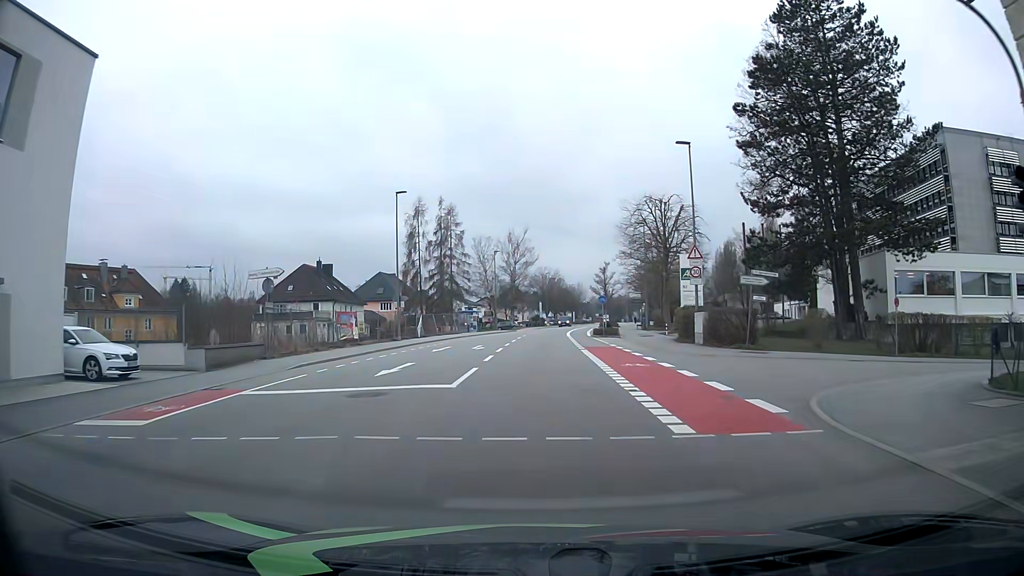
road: tertiary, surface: asphalt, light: Day
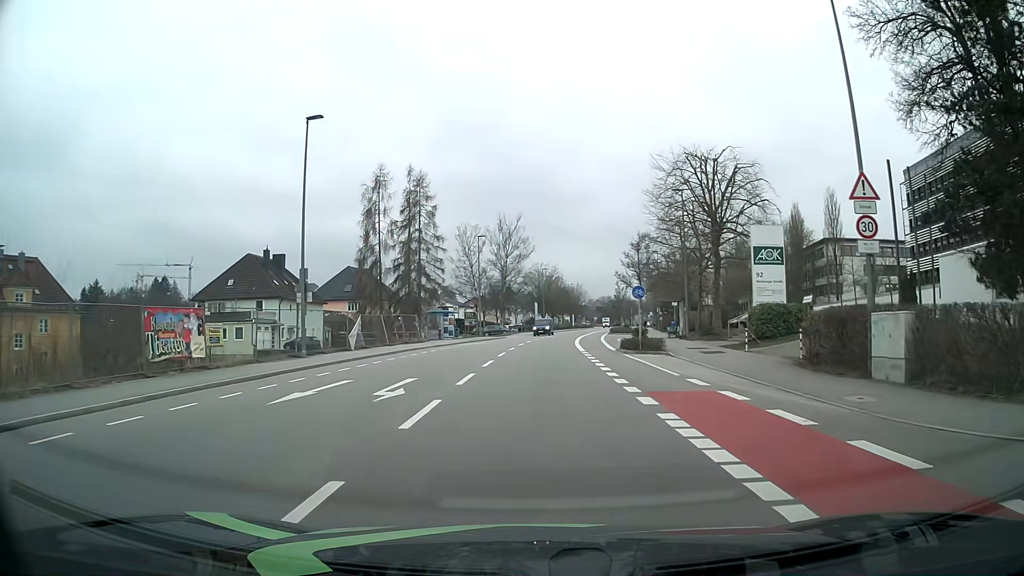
(+0.2, +18.4) m; +1°
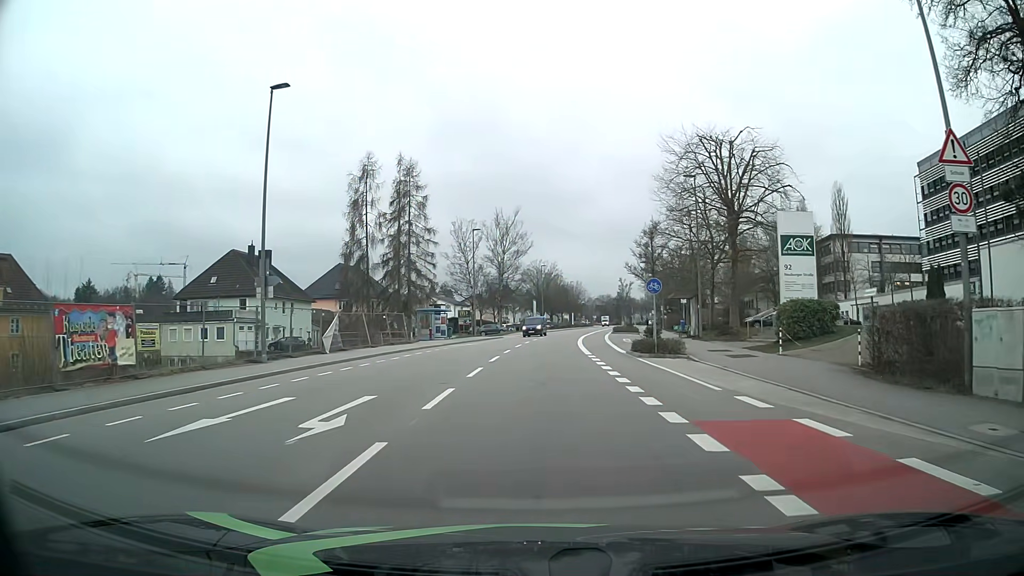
(0.0, +4.2) m; 0°
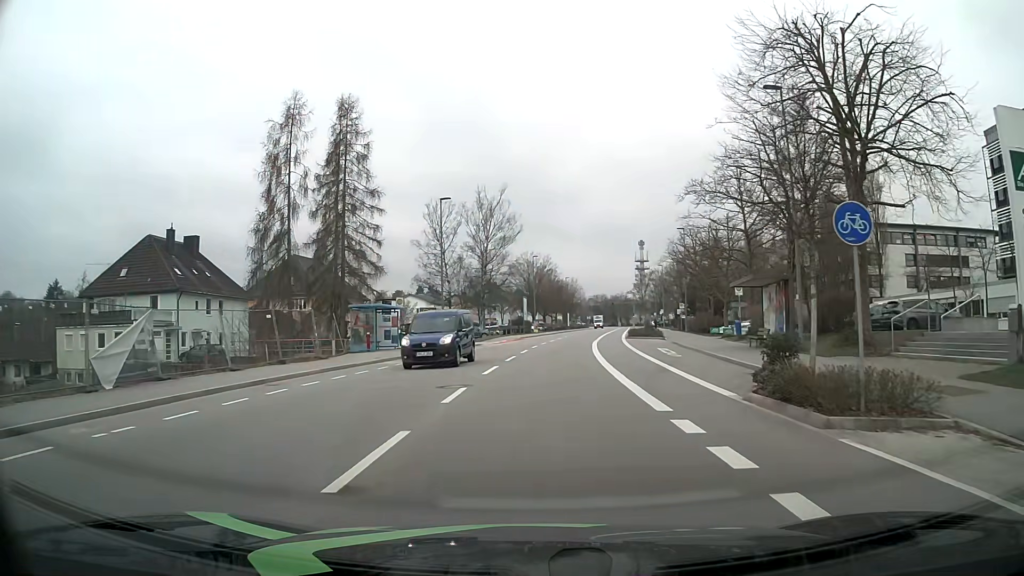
(+0.1, +17.1) m; +1°
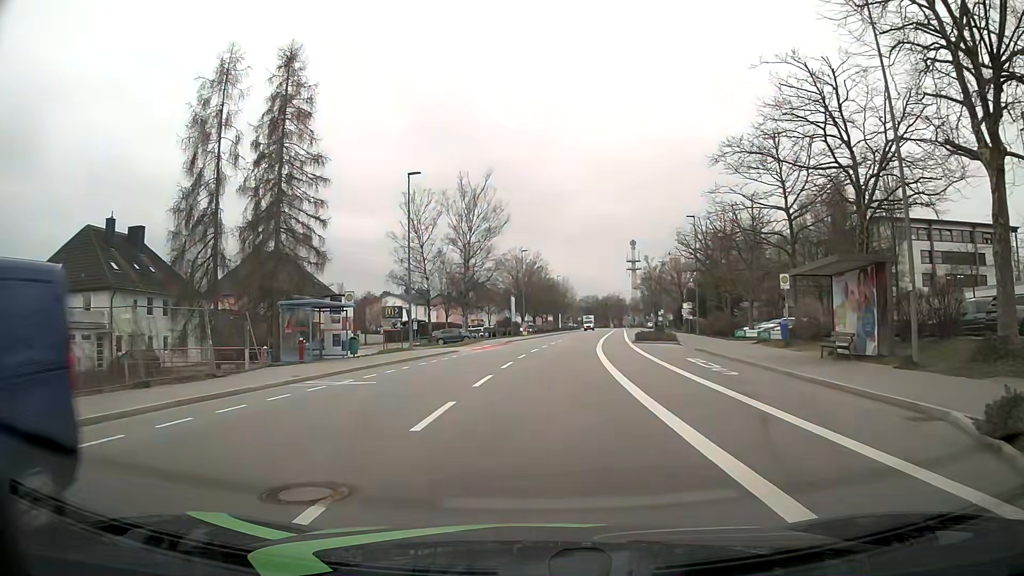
(0.0, +8.7) m; 0°
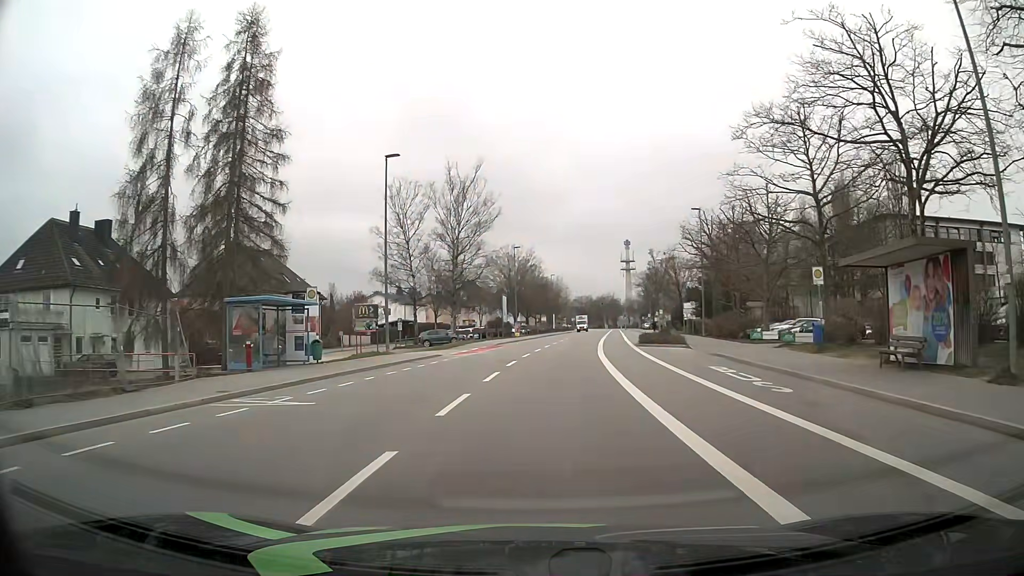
(+0.1, +4.4) m; +1°
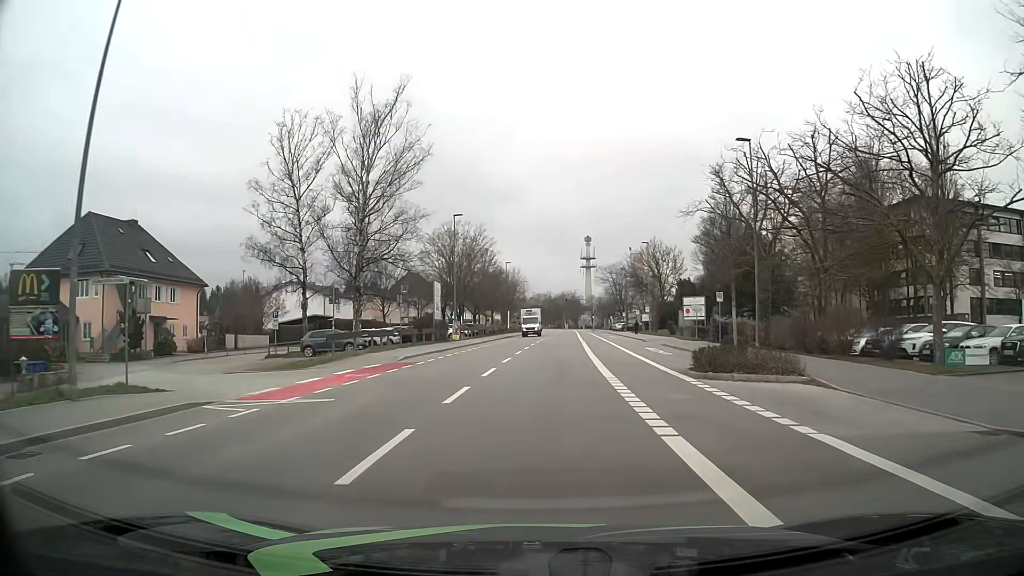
(+0.8, +22.2) m; +4°
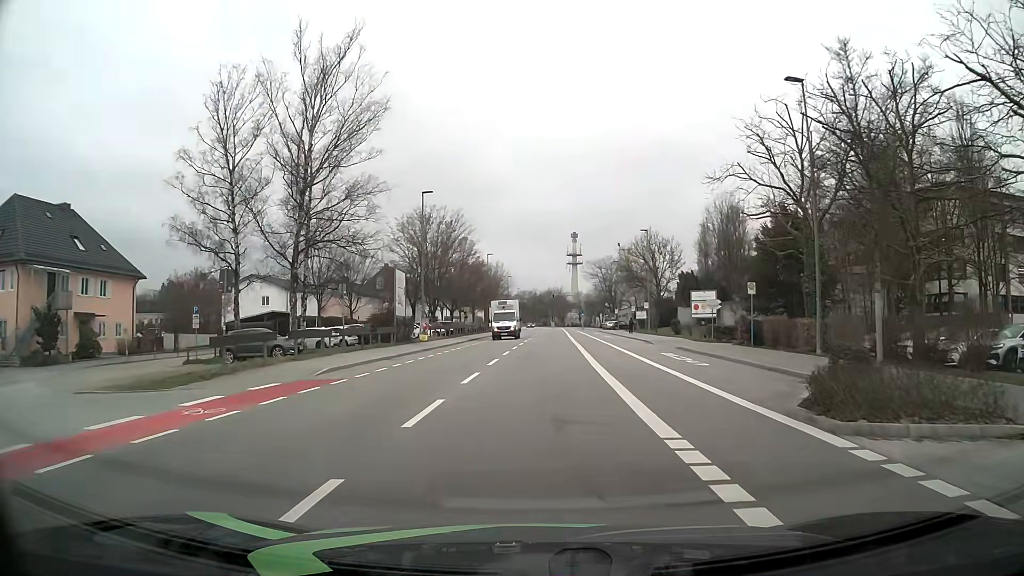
(+0.1, +8.9) m; +1°
(0, +10) (0, +20) (0, +30) (+1, +40) (+1, +50) (+1, +60) (+2, +70) (+2, +80) (+2, +90) (+3, +100) m
